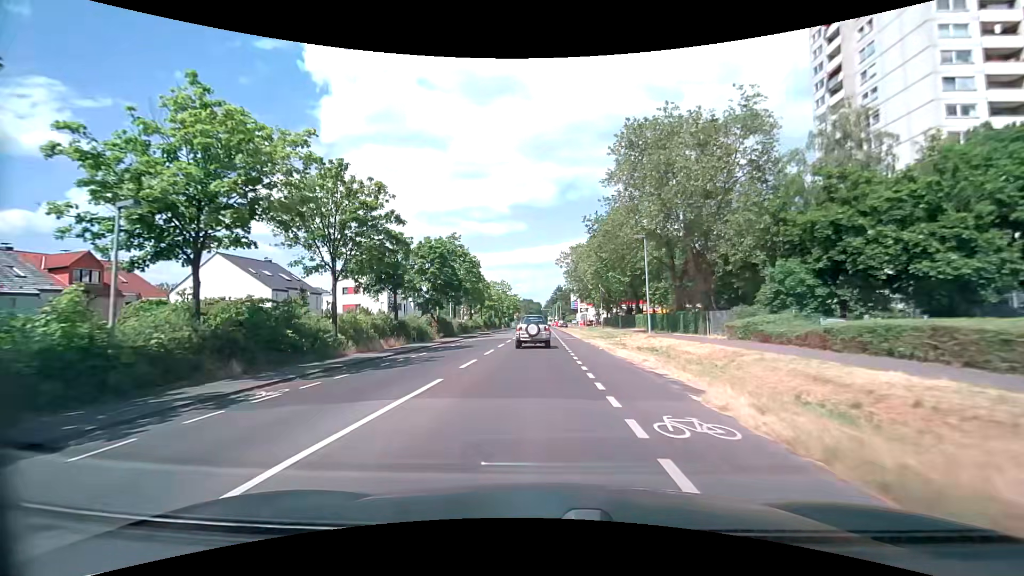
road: secondary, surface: asphalt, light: Day
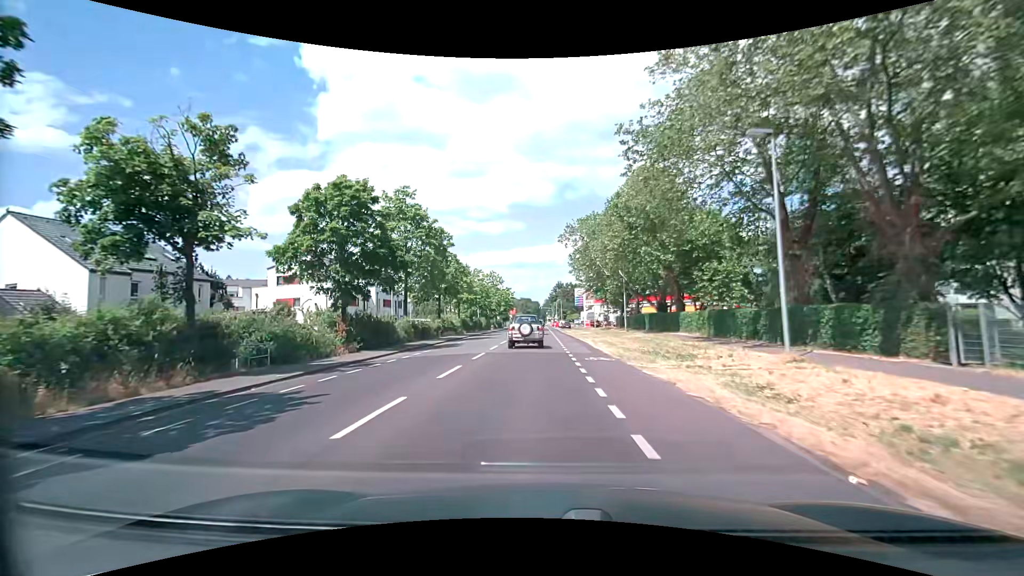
(0.0, +20.8) m; 0°
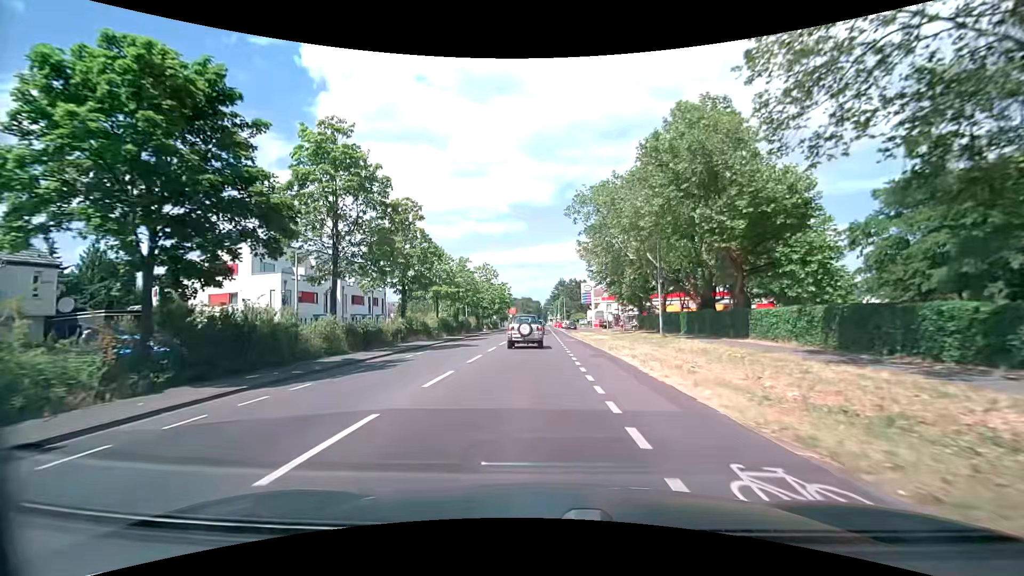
(0.0, +13.6) m; 0°
